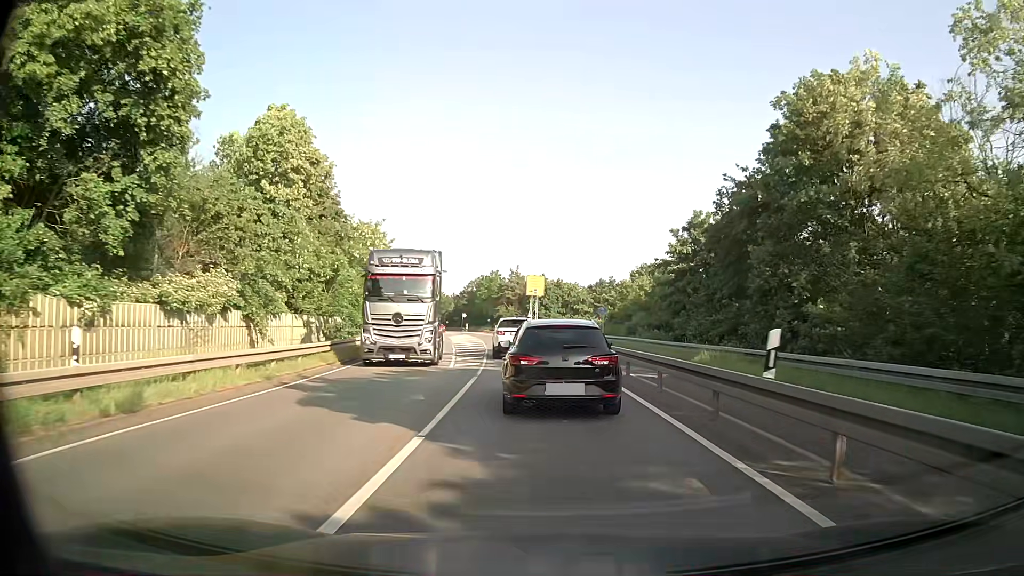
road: tertiary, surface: asphalt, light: Day
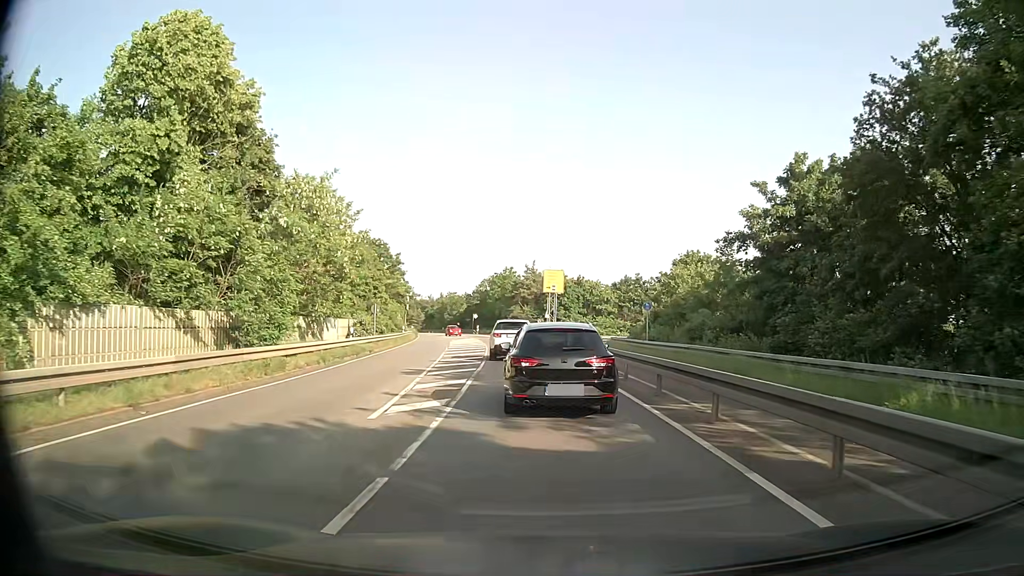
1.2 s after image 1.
(0.0, +11.8) m; -1°
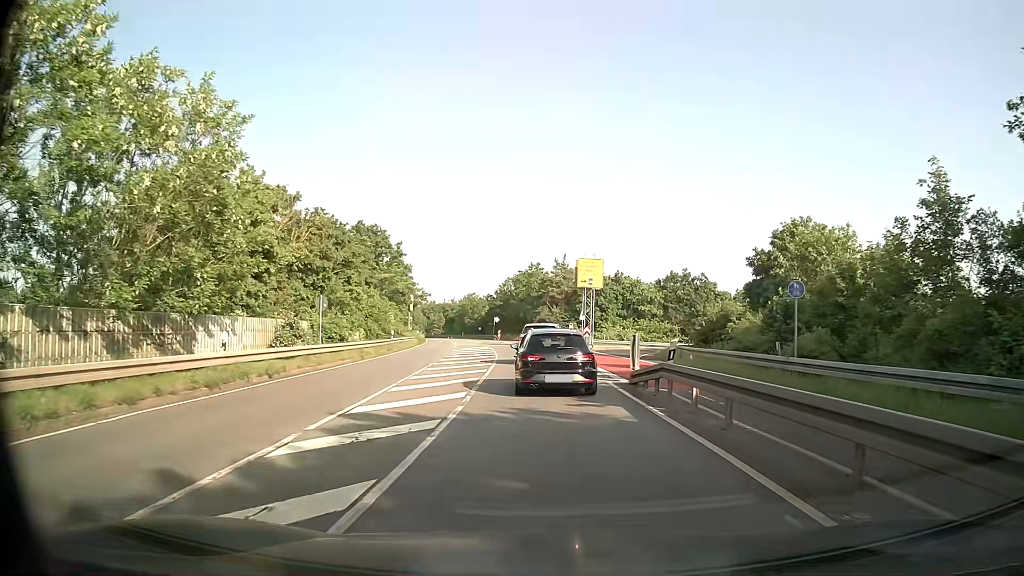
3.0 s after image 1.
(-0.4, +16.2) m; -2°
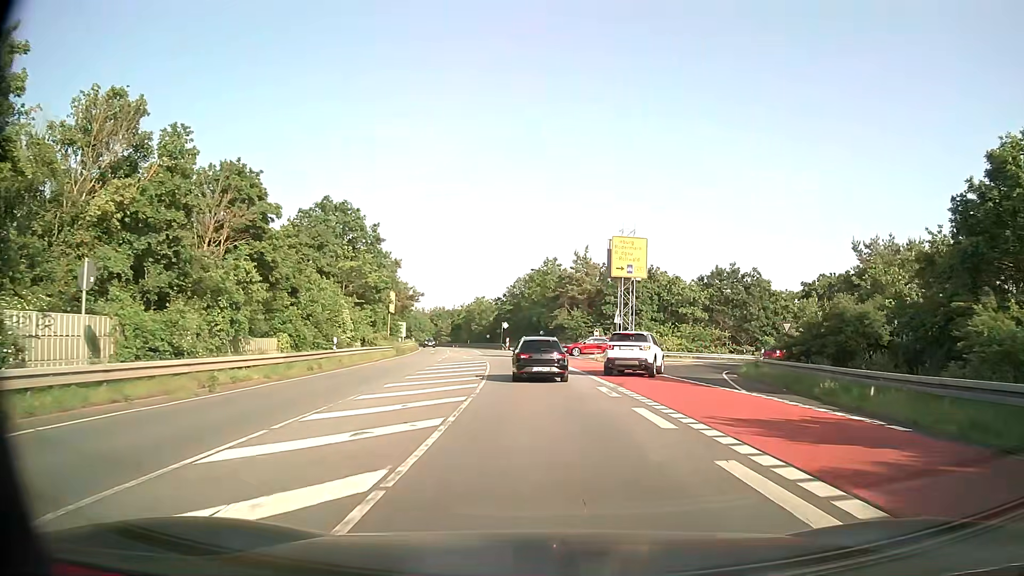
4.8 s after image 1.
(-0.3, +17.4) m; -2°
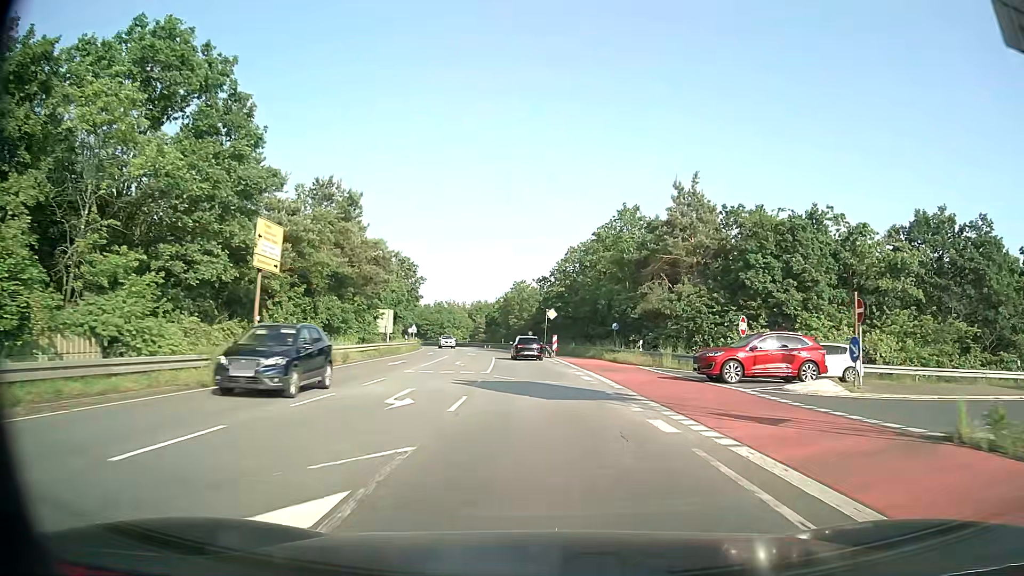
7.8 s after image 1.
(-1.2, +36.5) m; -4°
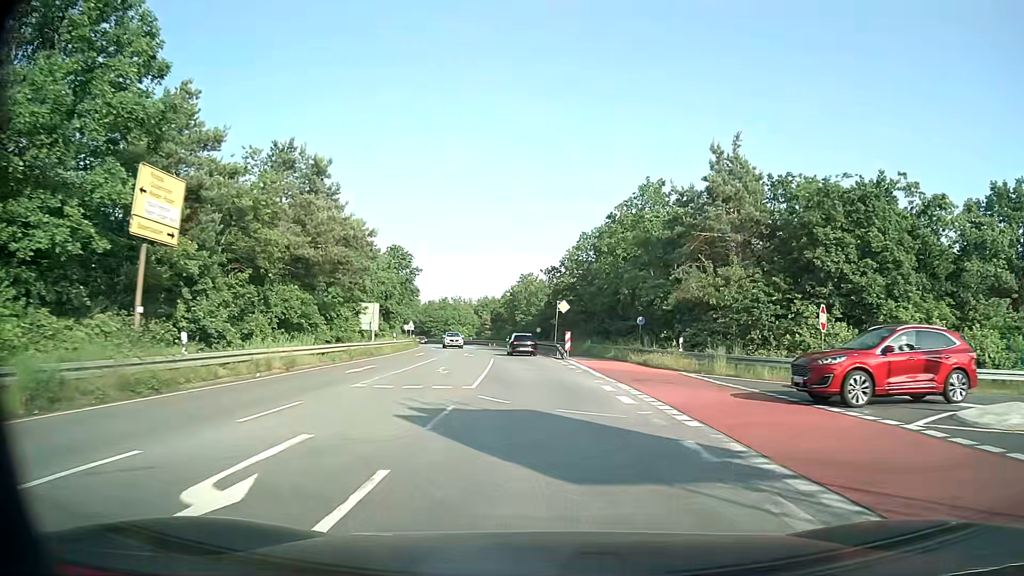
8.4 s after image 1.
(0.0, +8.4) m; 0°
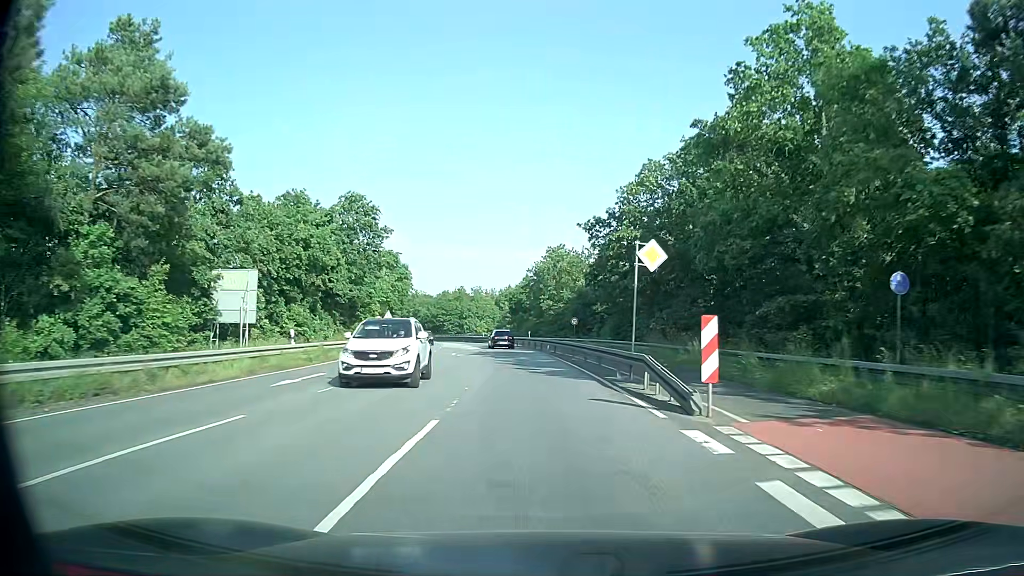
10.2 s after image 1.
(-0.8, +27.2) m; -2°
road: secondary
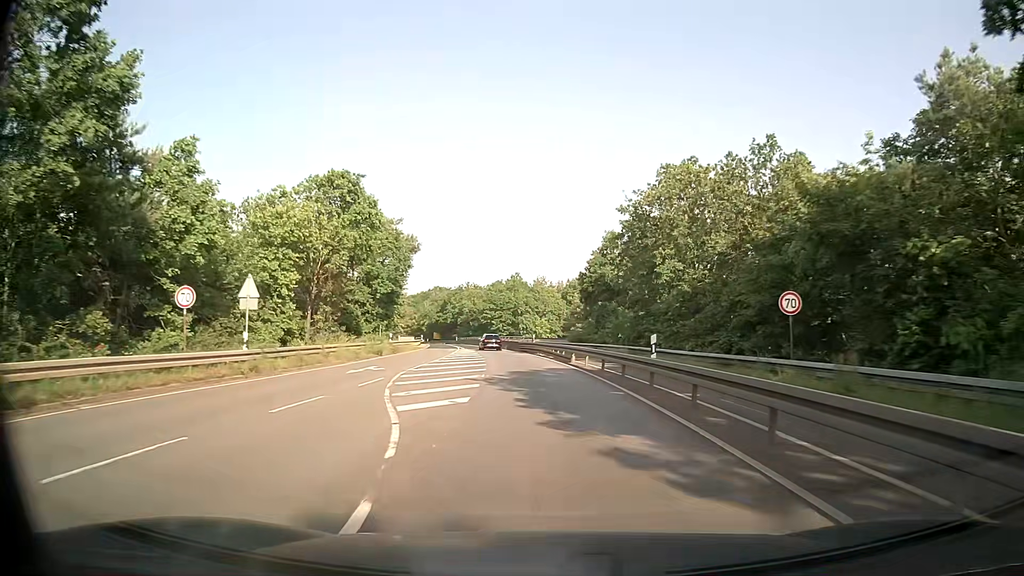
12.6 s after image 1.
(-2.1, +39.0) m; -7°
(0, +10) (0, +20) (-1, +30) (-2, +40) (-3, +50) (-5, +60) (-6, +70) (-8, +79) (-9, +89) (-11, +99) m
